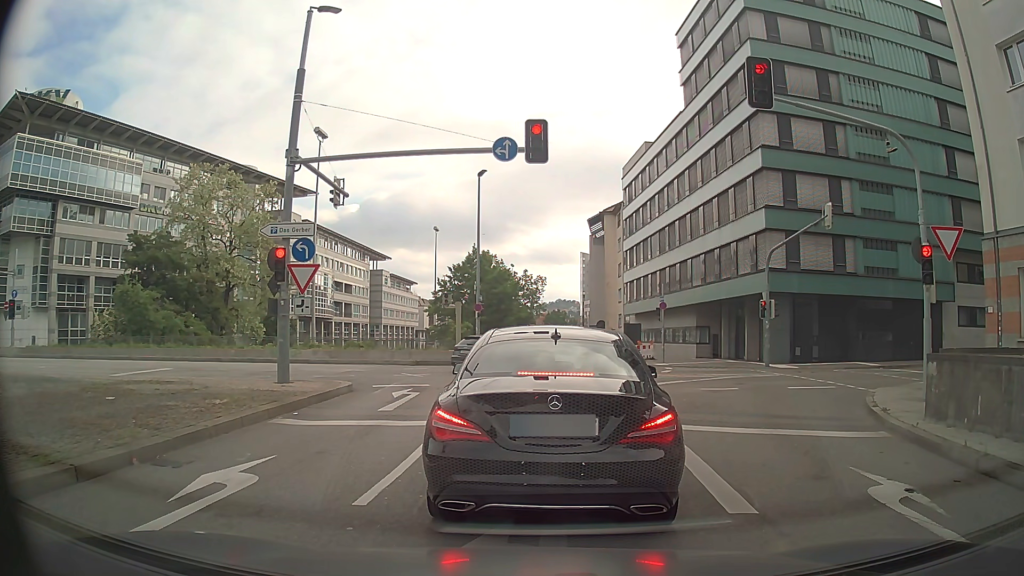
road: primary_link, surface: asphalt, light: Day
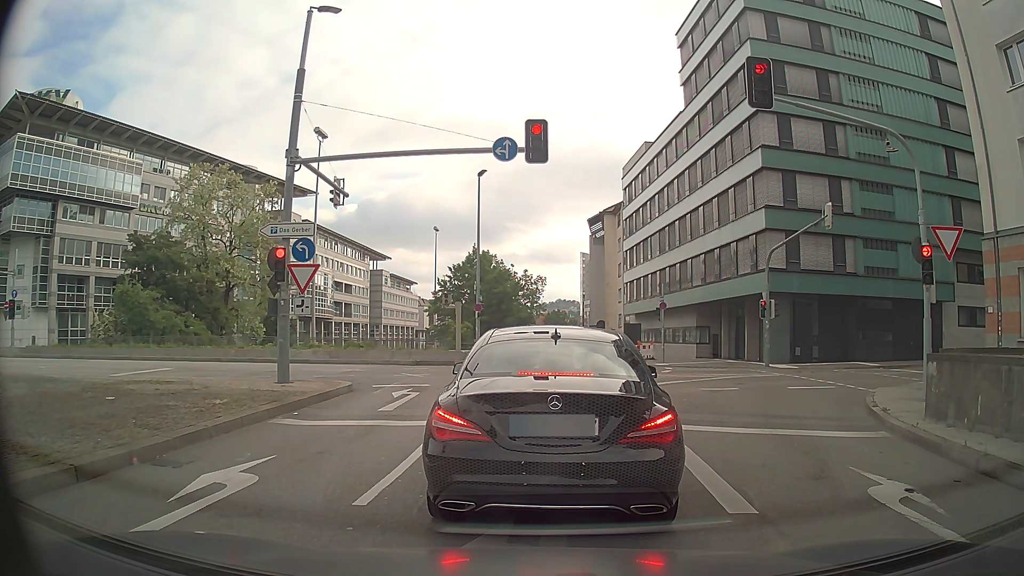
(0.0, 0.0) m; 0°
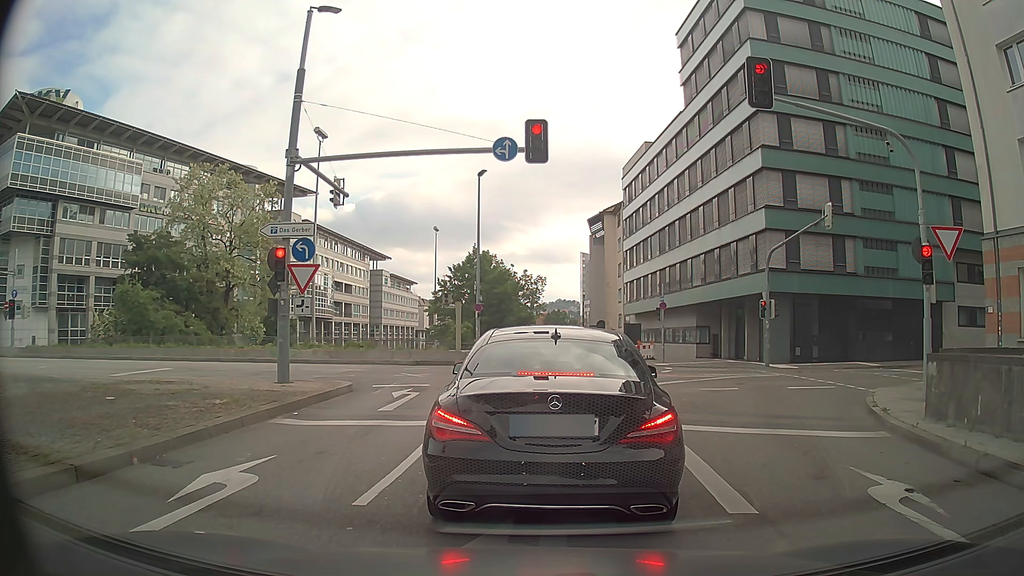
(0.0, 0.0) m; 0°
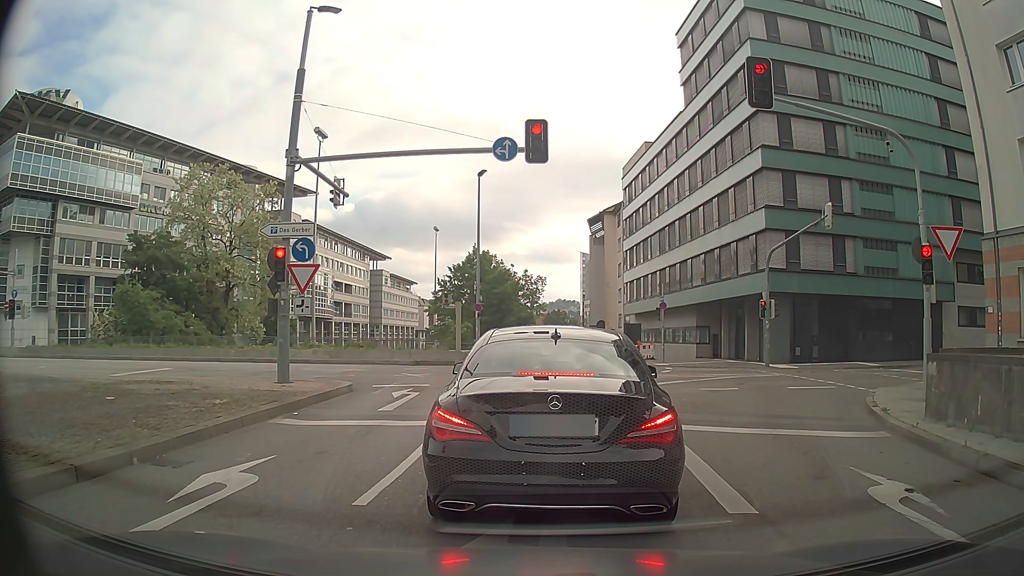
(0.0, 0.0) m; 0°
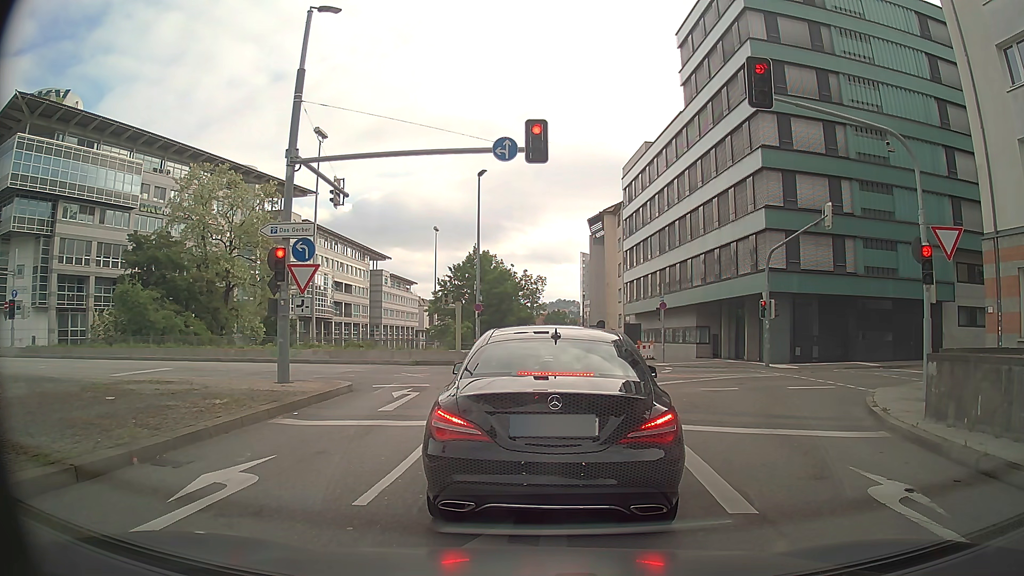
(0.0, 0.0) m; 0°
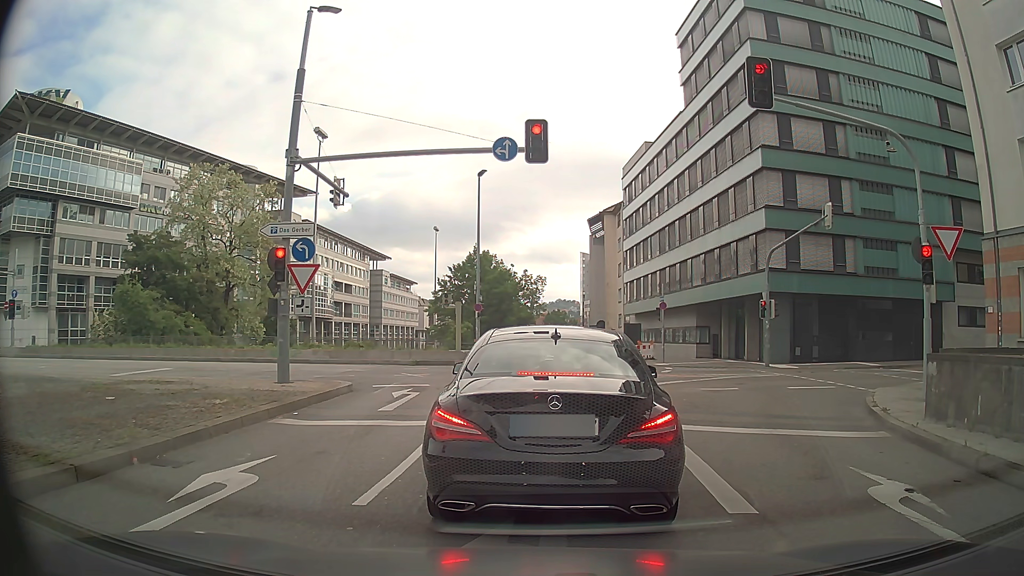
(0.0, 0.0) m; 0°
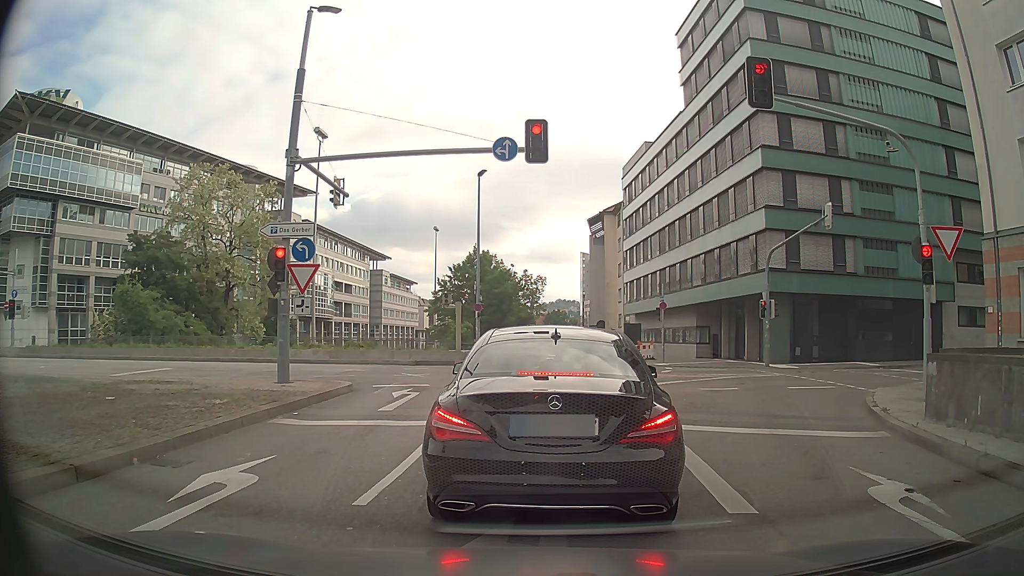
(0.0, 0.0) m; 0°
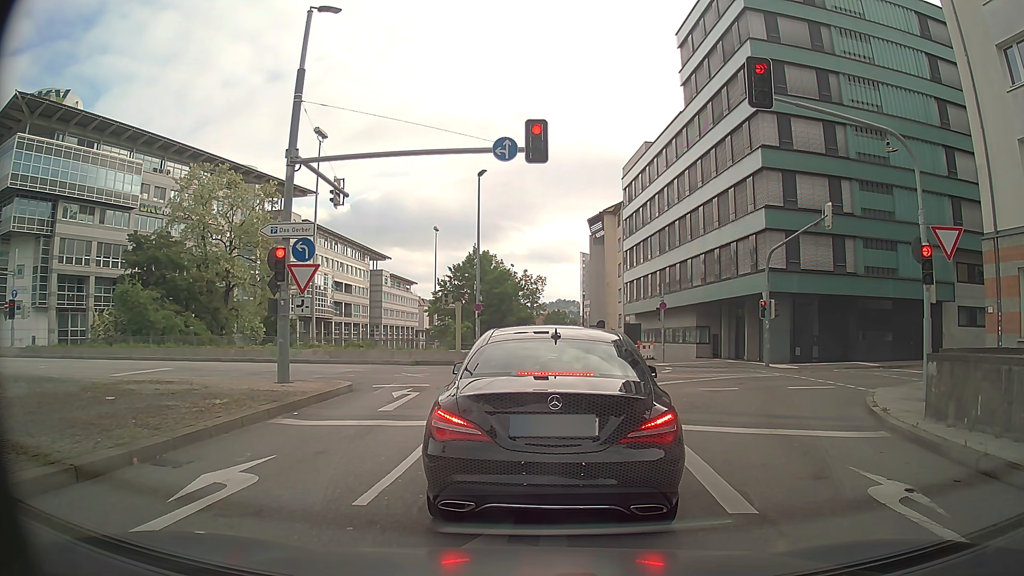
(0.0, 0.0) m; 0°
(0, +10) (0, +20) (-5, +29) (-14, +32) (-24, +32) (-34, +32) (-44, +32) (-54, +33) (-64, +35) (-73, +39) m
